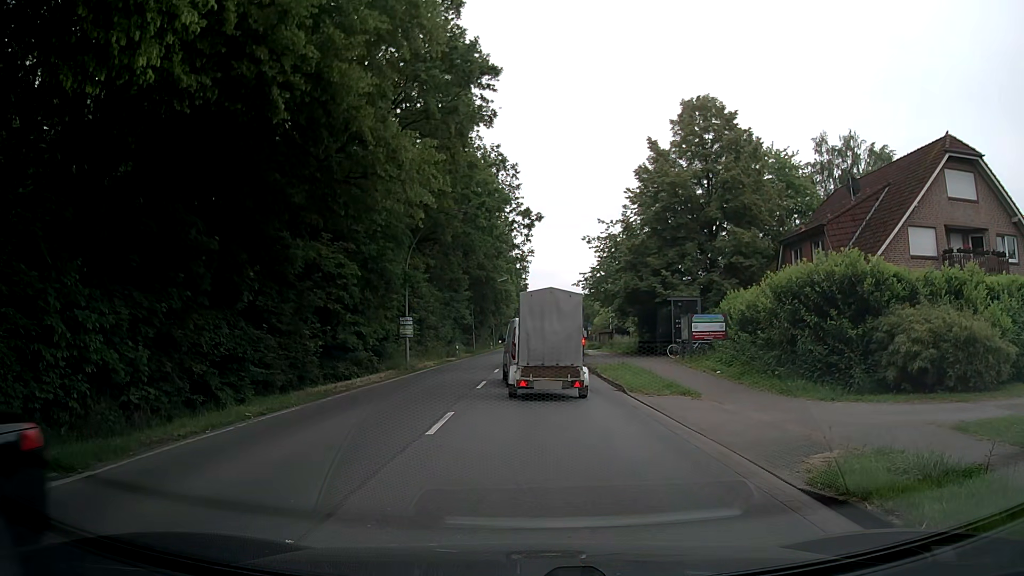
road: secondary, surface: asphalt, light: Day
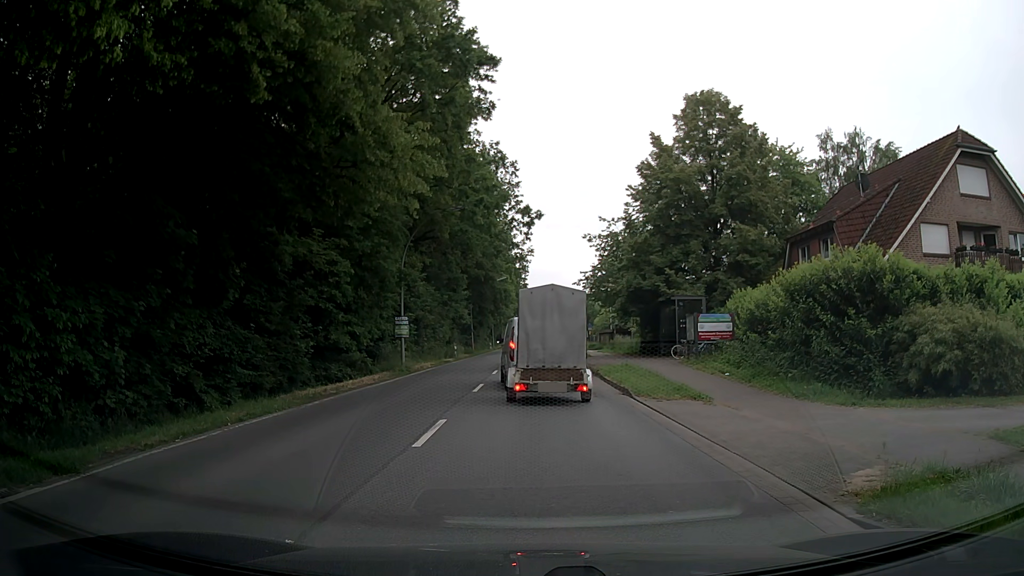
(0.0, +1.1) m; 0°
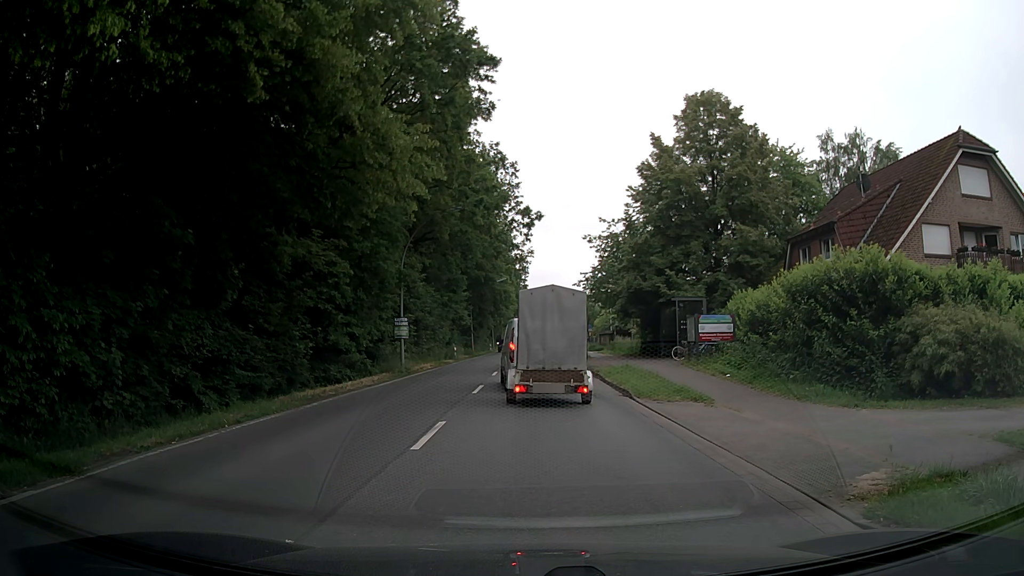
(0.0, +0.1) m; 0°
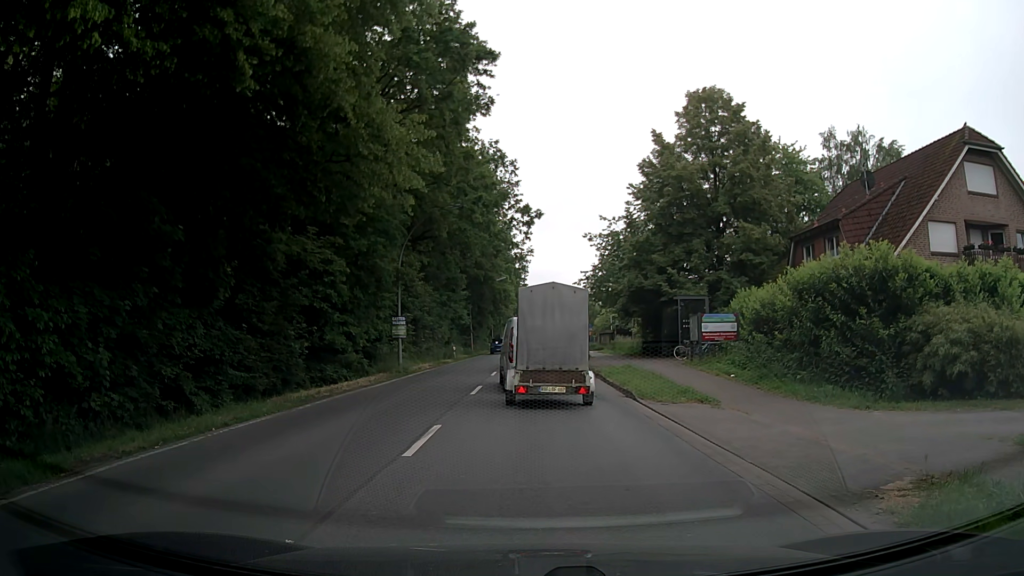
(0.0, +0.5) m; 0°
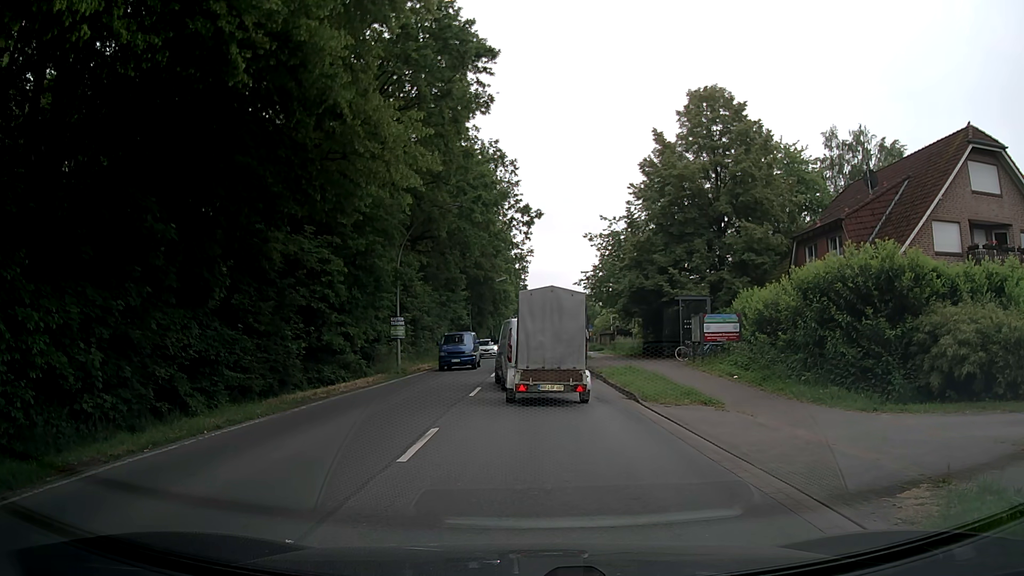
(0.0, +0.4) m; 0°
